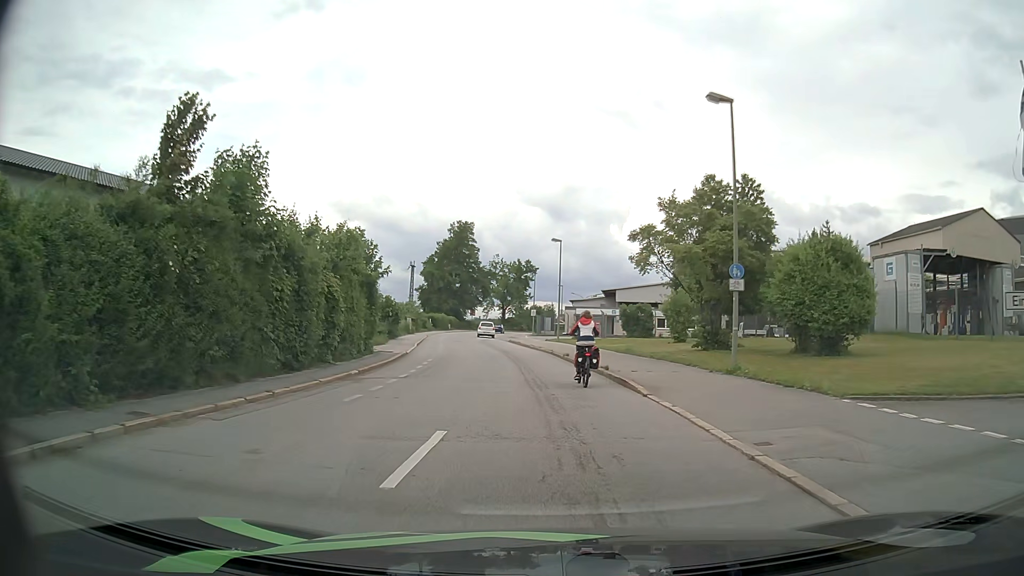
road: residential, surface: asphalt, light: Day
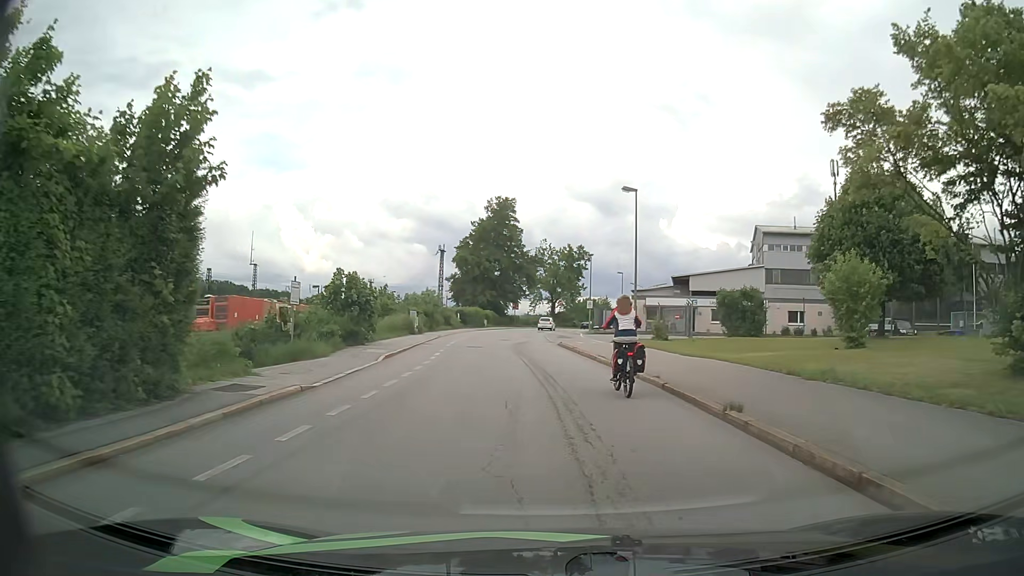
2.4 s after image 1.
(-0.8, +18.6) m; -5°
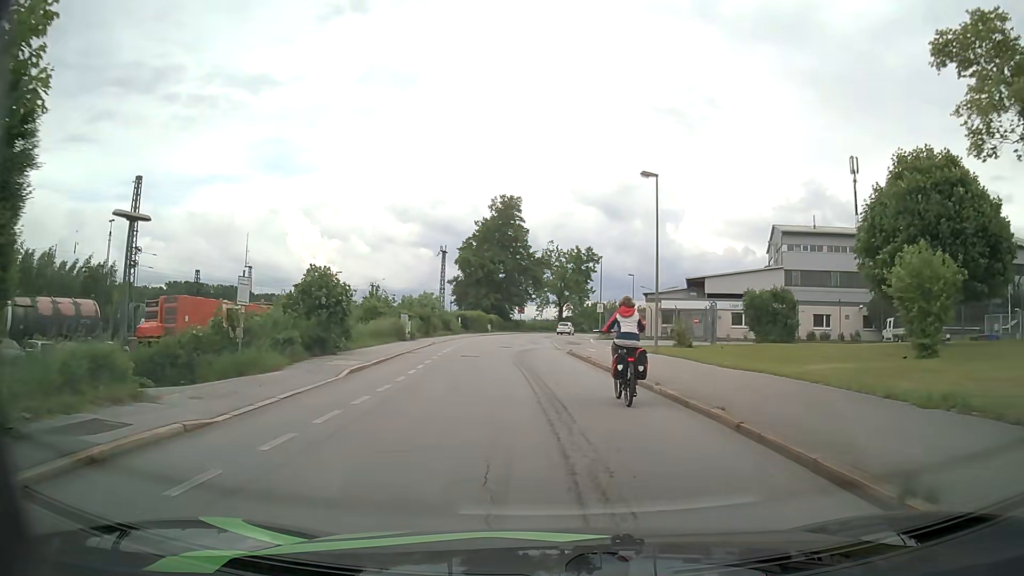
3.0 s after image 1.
(+0.1, +4.6) m; 0°
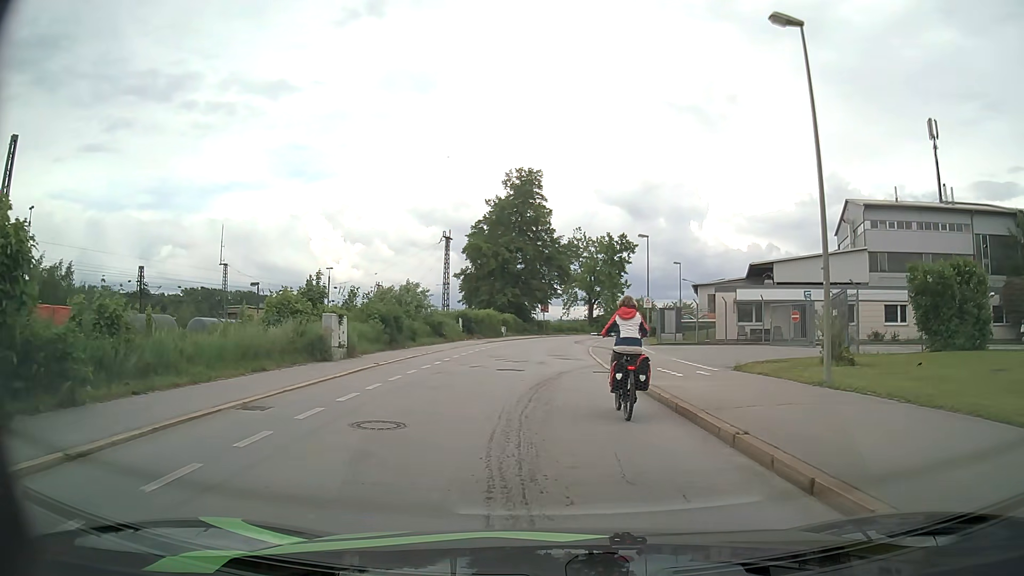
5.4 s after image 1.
(-0.1, +16.2) m; -2°
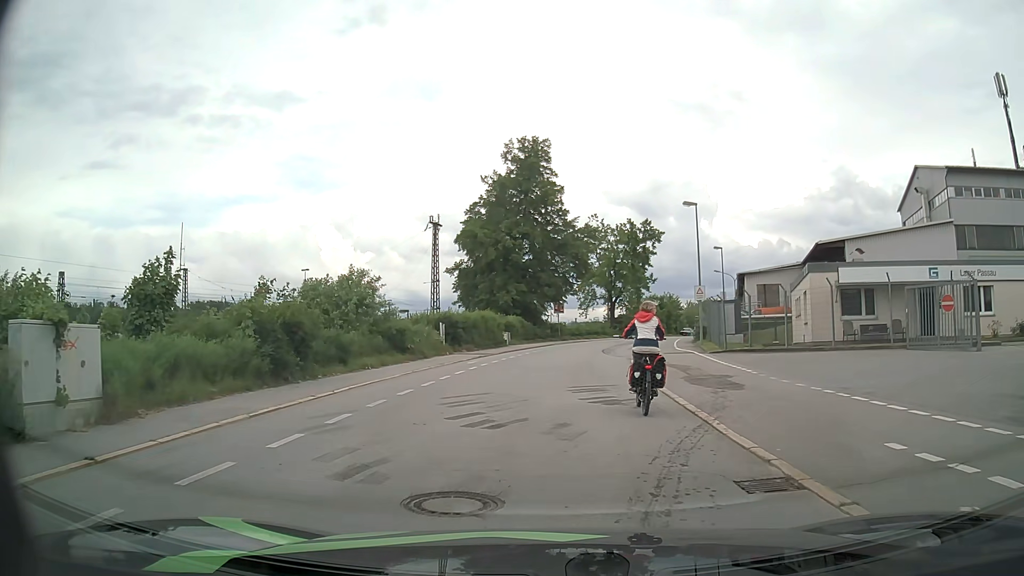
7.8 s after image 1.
(-0.1, +13.8) m; 0°
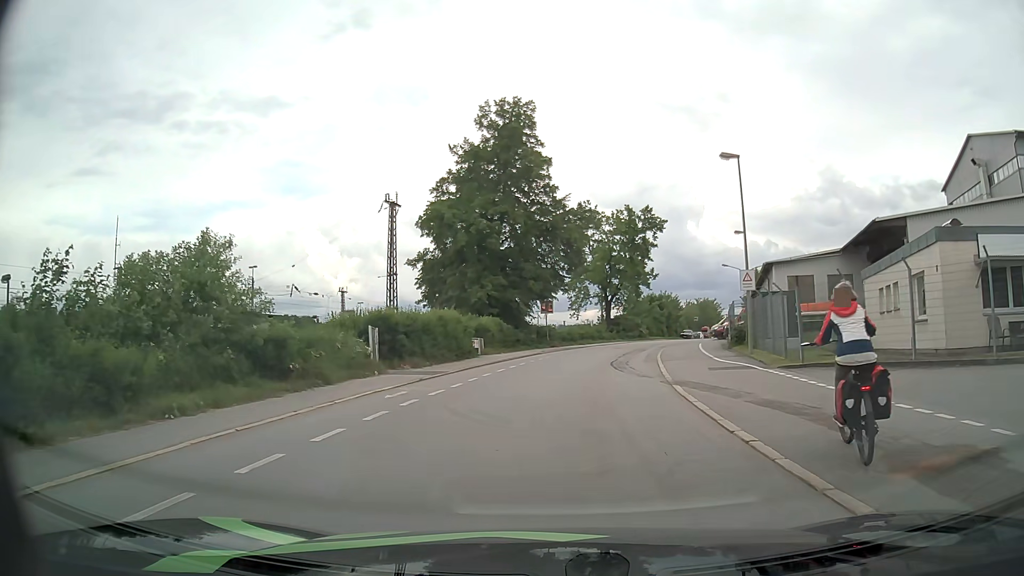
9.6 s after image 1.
(-0.1, +11.5) m; +1°
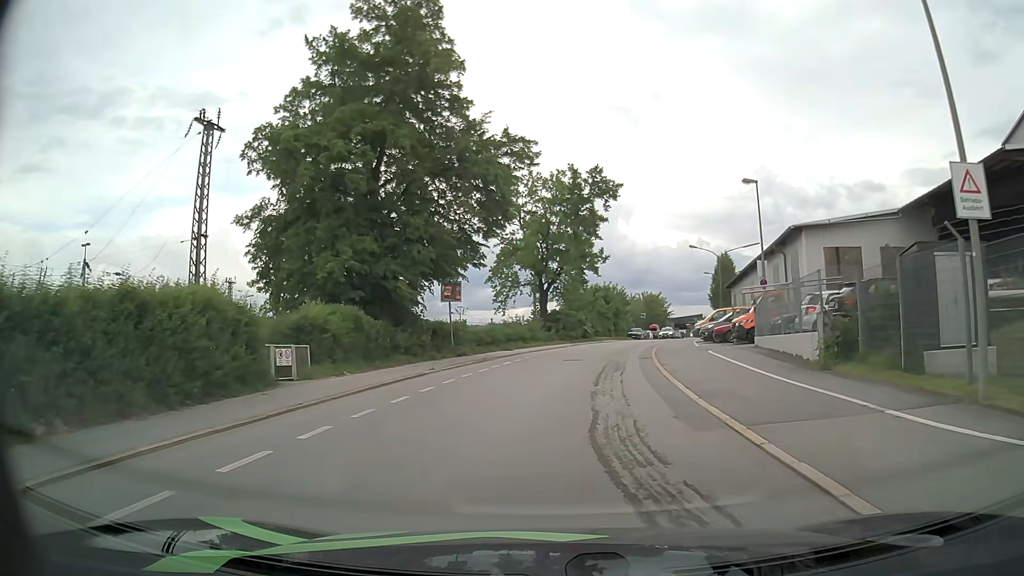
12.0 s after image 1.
(+0.8, +18.5) m; +6°
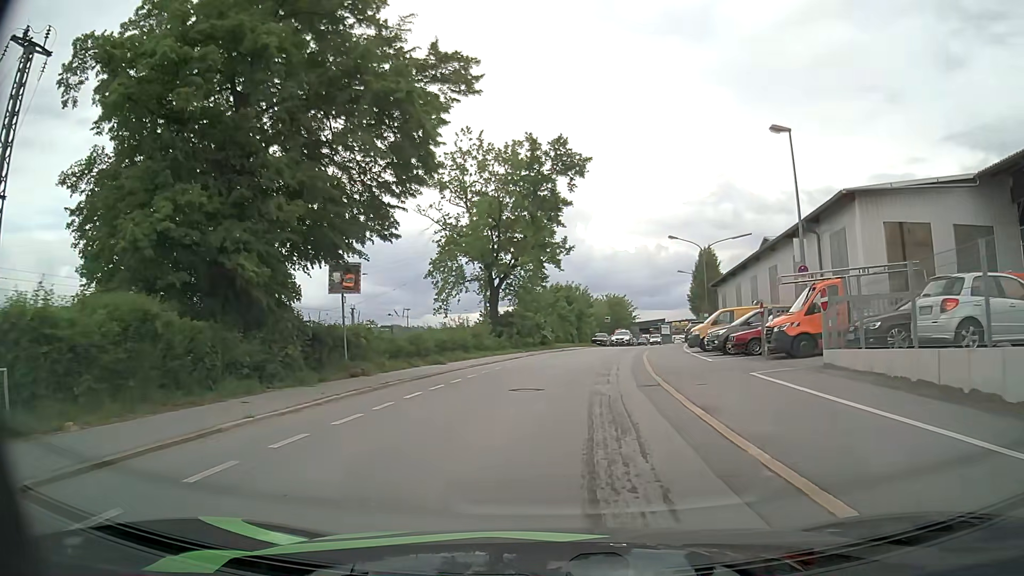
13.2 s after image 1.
(+0.4, +10.6) m; +4°
(0, +10) (+1, +20) (+2, +30) (+4, +40) (+6, +50) (+8, +59) (+10, +69) (+13, +79) (+15, +89) (+17, +98) m
